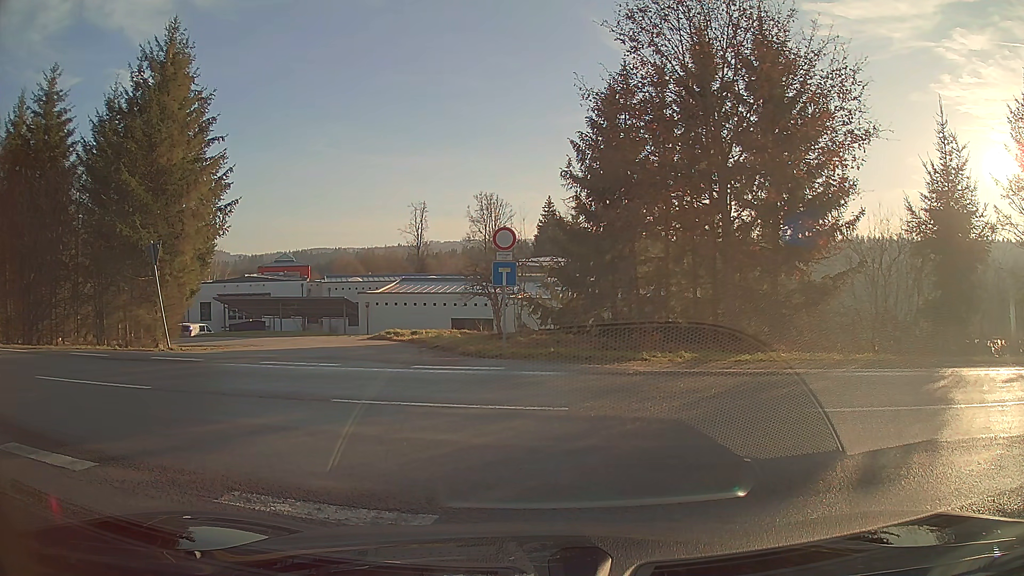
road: unclassified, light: Day
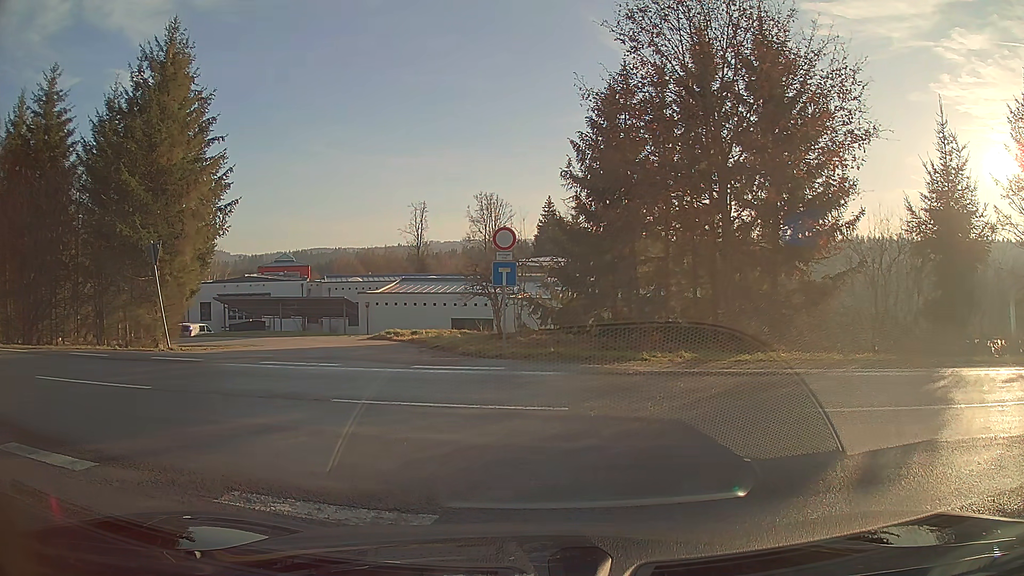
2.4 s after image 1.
(0.0, 0.0) m; 0°
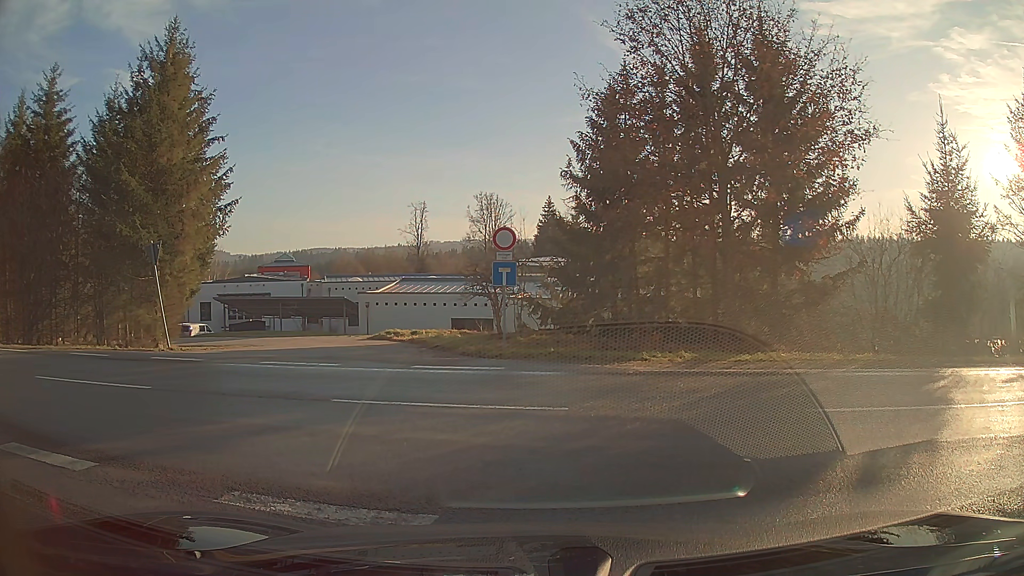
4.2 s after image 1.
(0.0, 0.0) m; 0°
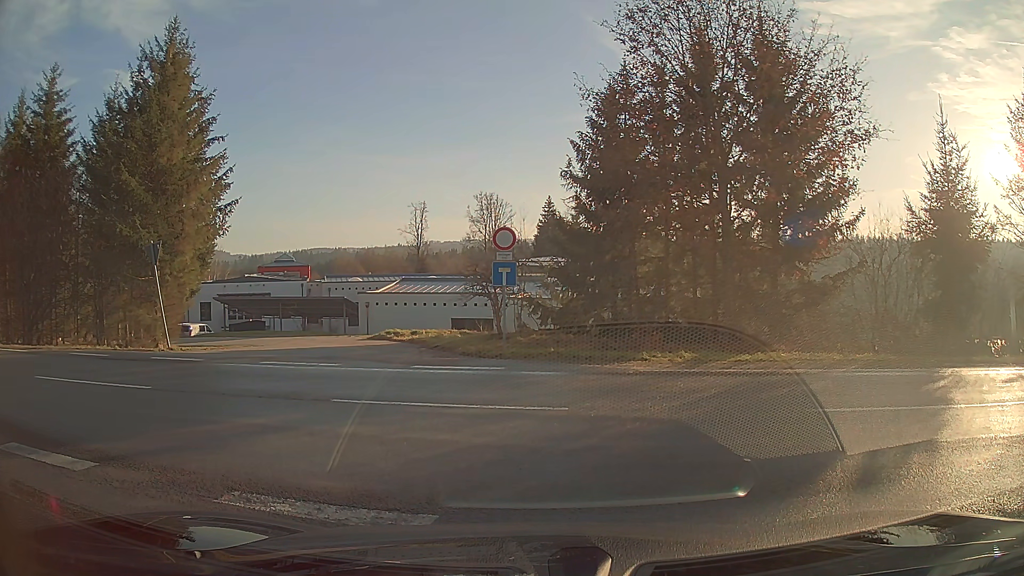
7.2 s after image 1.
(0.0, 0.0) m; 0°
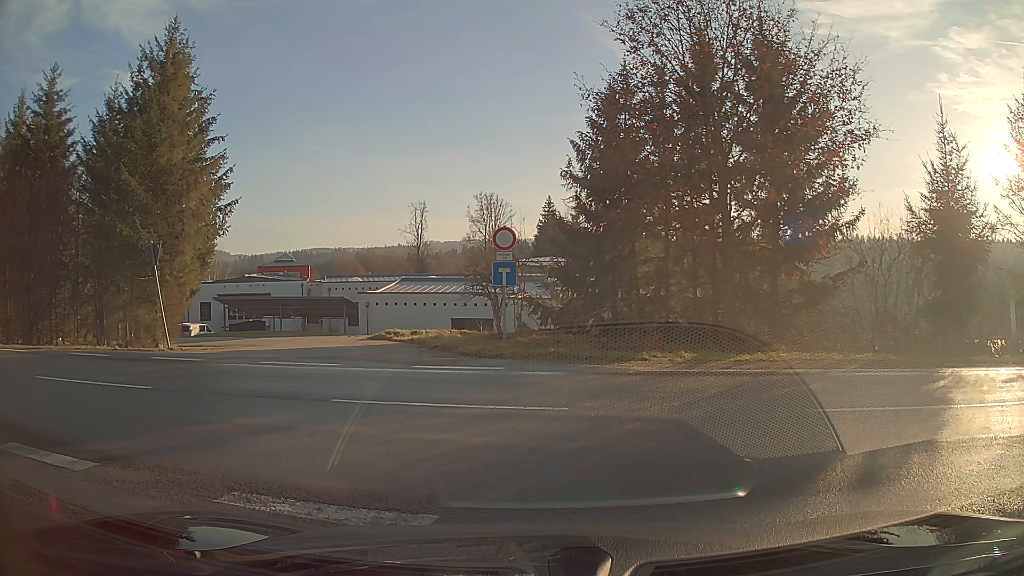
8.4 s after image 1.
(0.0, 0.0) m; 0°
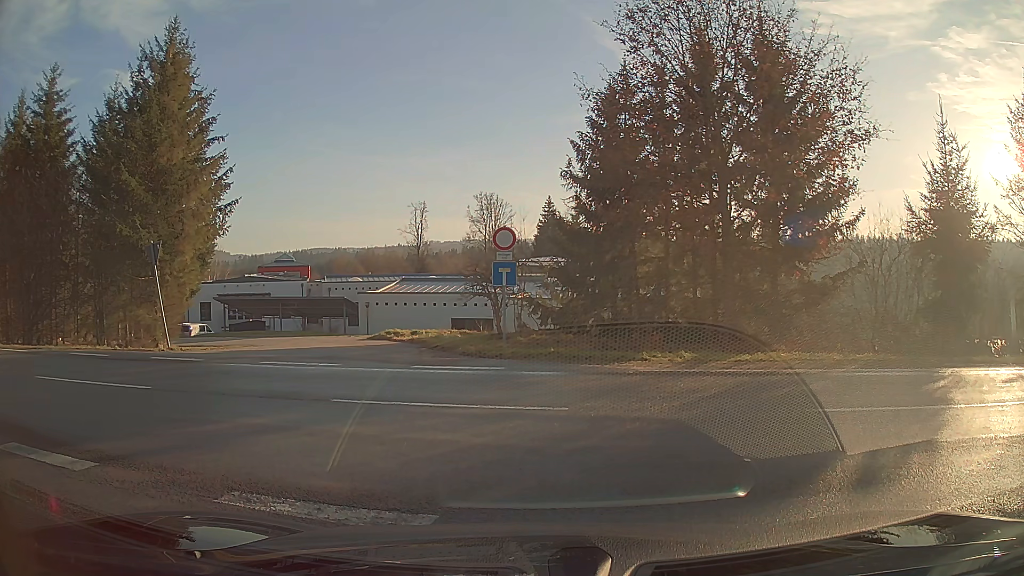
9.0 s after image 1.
(0.0, 0.0) m; 0°
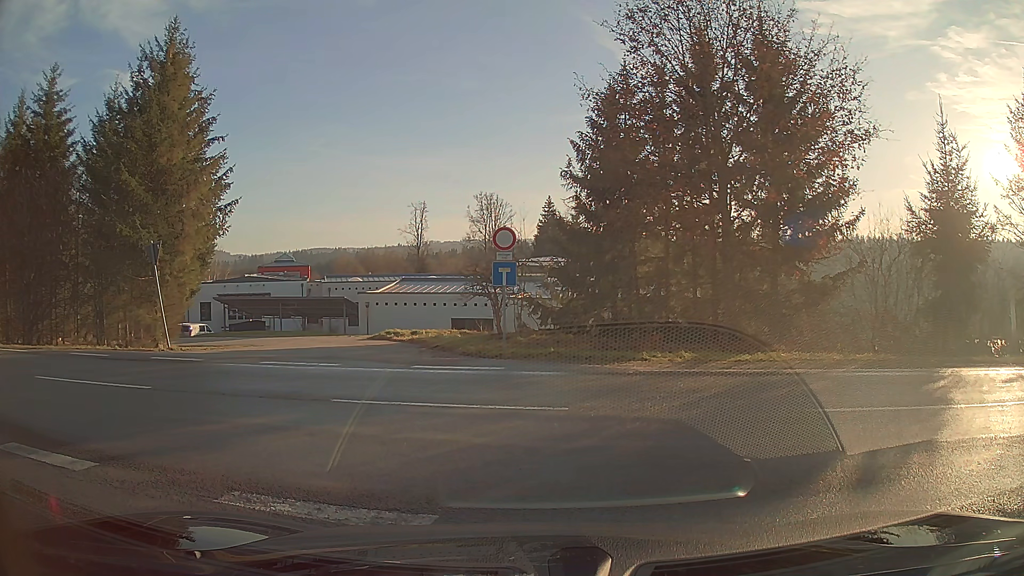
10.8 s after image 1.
(0.0, 0.0) m; 0°
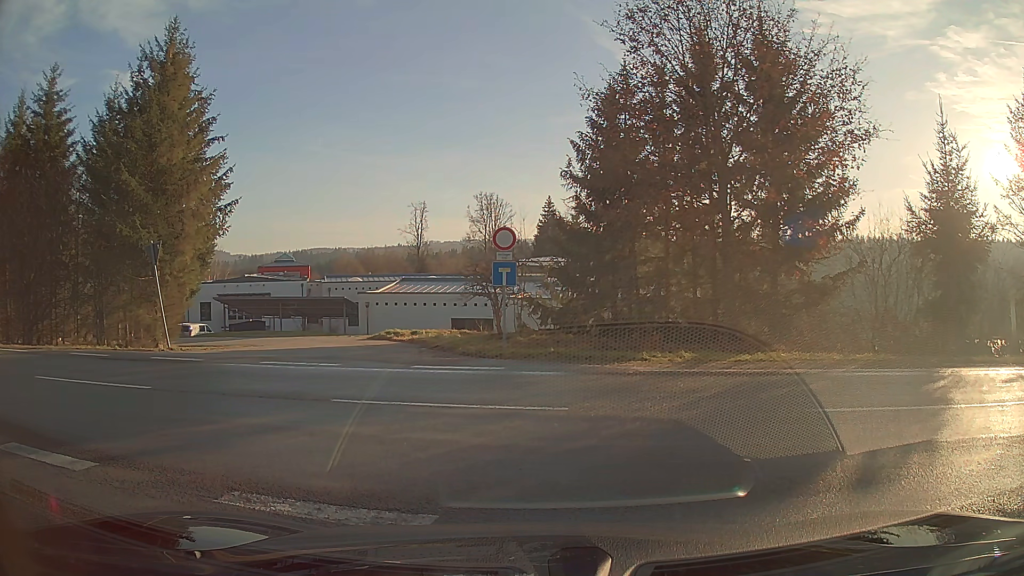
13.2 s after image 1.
(0.0, 0.0) m; 0°
(-5, +8) (-13, +13) (-23, +15) (-33, +17) (-43, +19) (-53, +21) (-63, +22) (-72, +24) (-82, +25) (-92, +27) m
